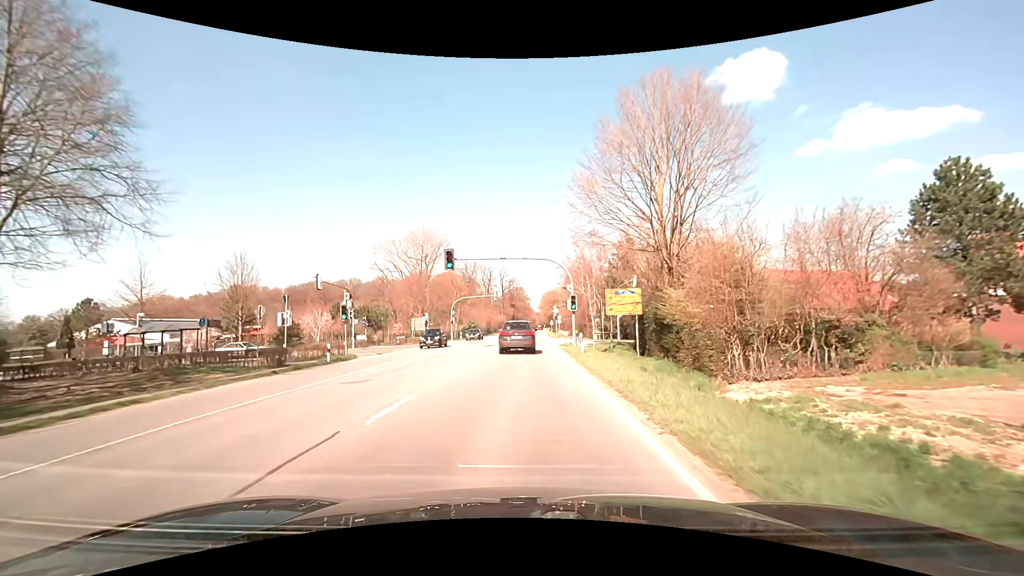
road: primary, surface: asphalt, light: Day
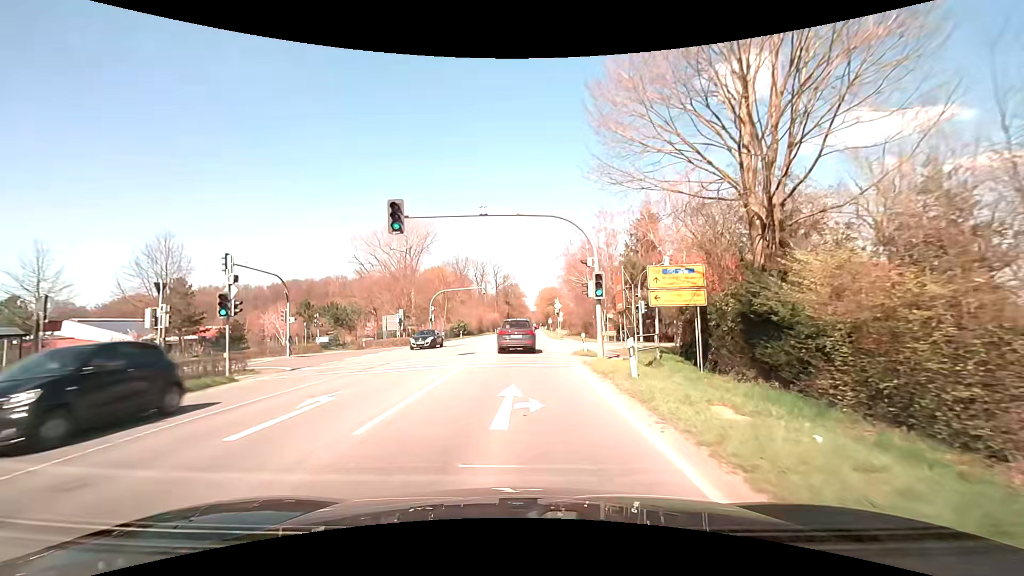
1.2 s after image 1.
(0.0, +12.5) m; 0°
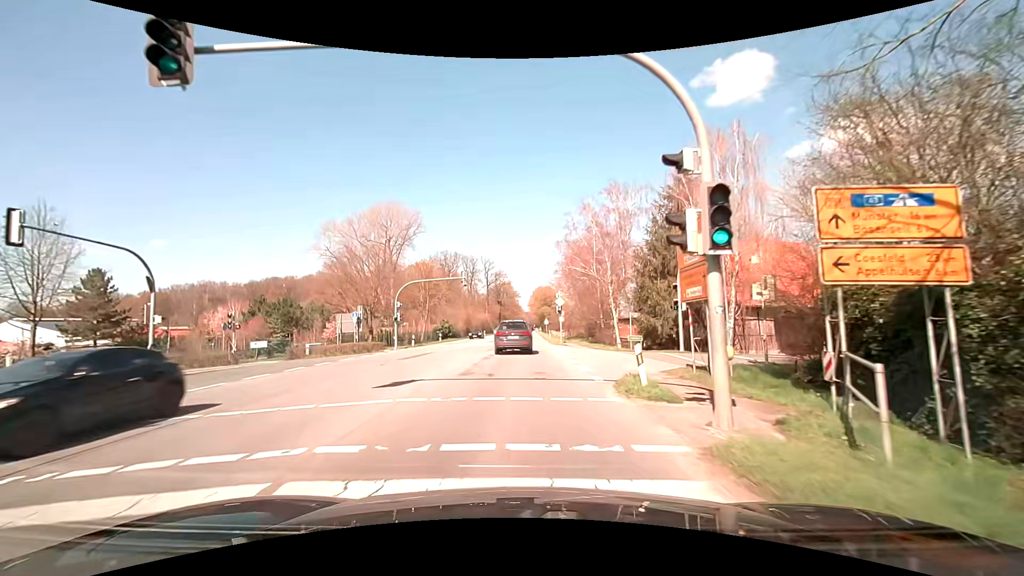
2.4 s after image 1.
(0.0, +12.5) m; 0°
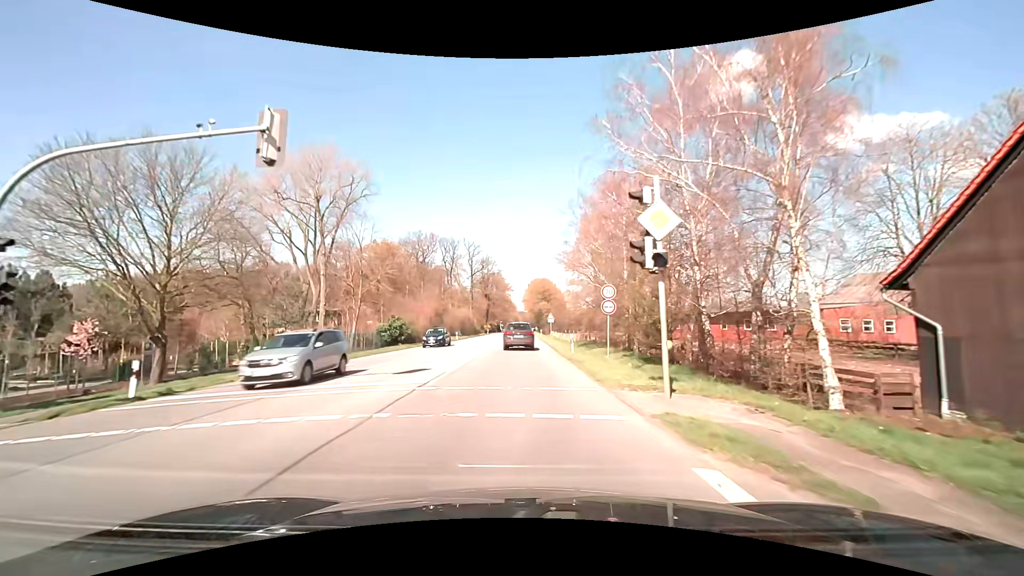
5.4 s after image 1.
(+0.7, +33.2) m; +1°
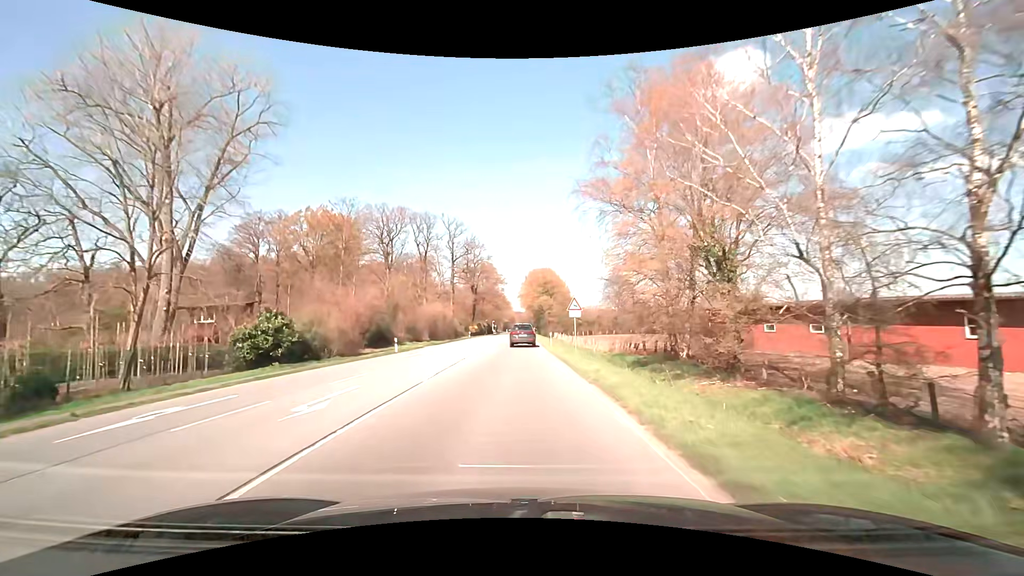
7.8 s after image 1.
(+0.1, +30.4) m; 0°
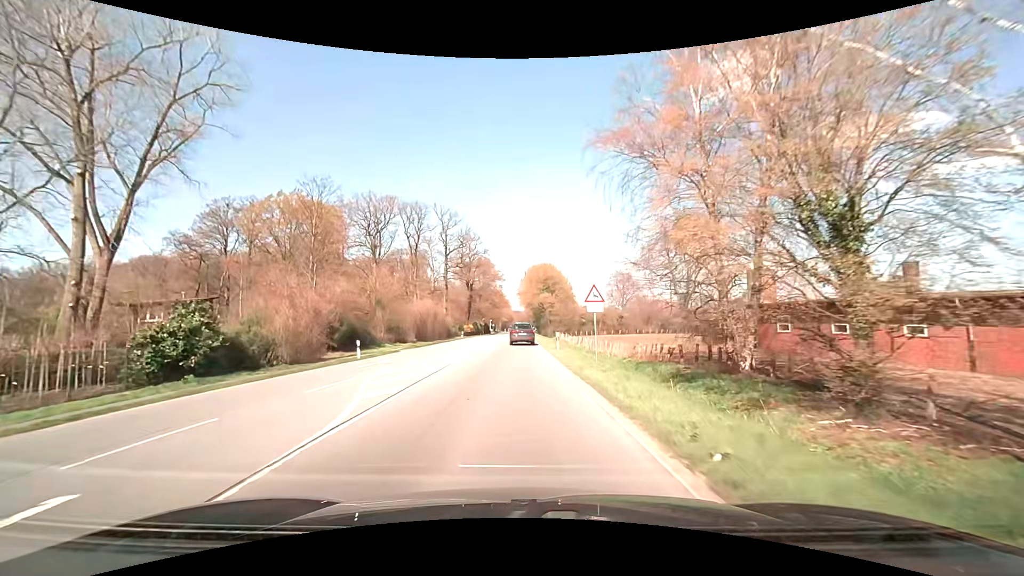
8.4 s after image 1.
(0.0, +8.1) m; 0°
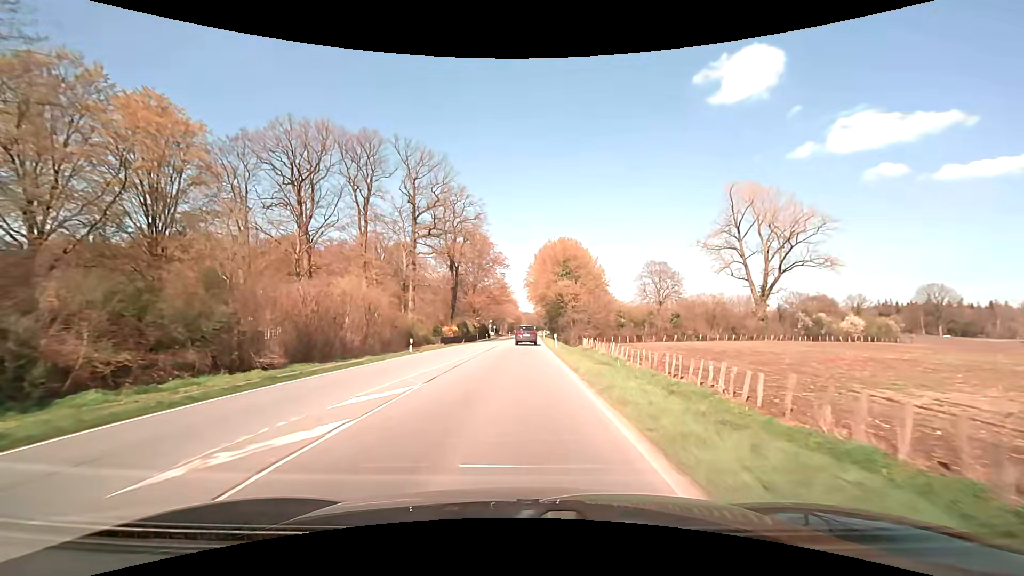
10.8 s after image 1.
(0.0, +34.6) m; -1°
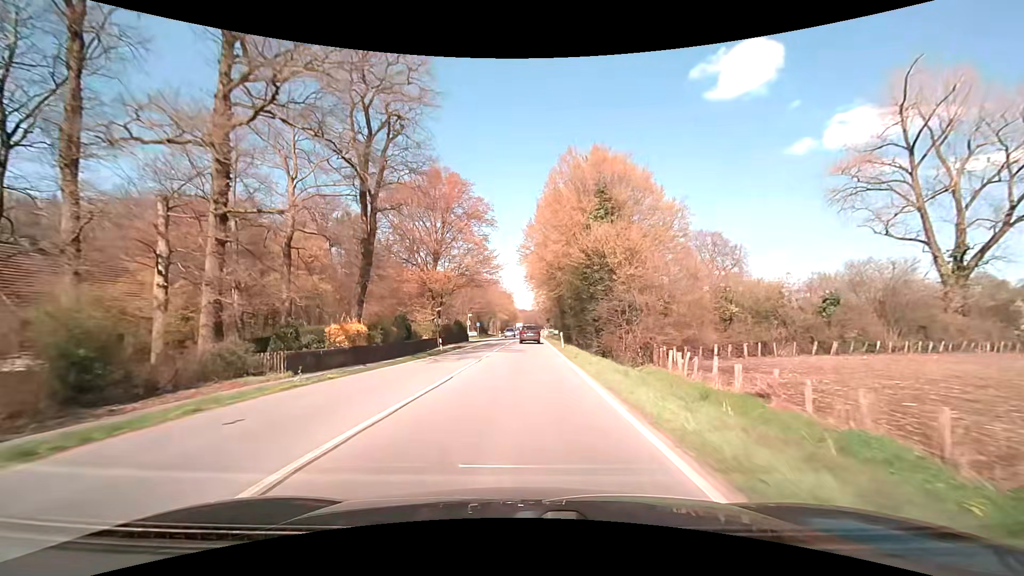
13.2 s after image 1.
(+0.1, +38.9) m; +1°
(0, +10) (0, +20) (0, +30) (0, +40) (0, +50) (+1, +60) (+1, +70) (+1, +80) (+1, +90) (+1, +100) m
